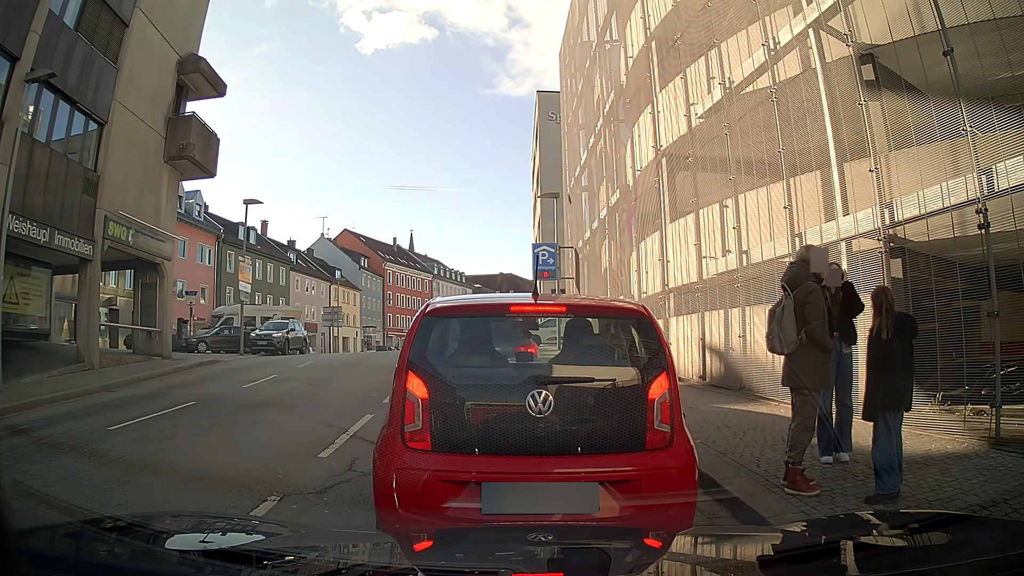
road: tertiary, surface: asphalt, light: Day
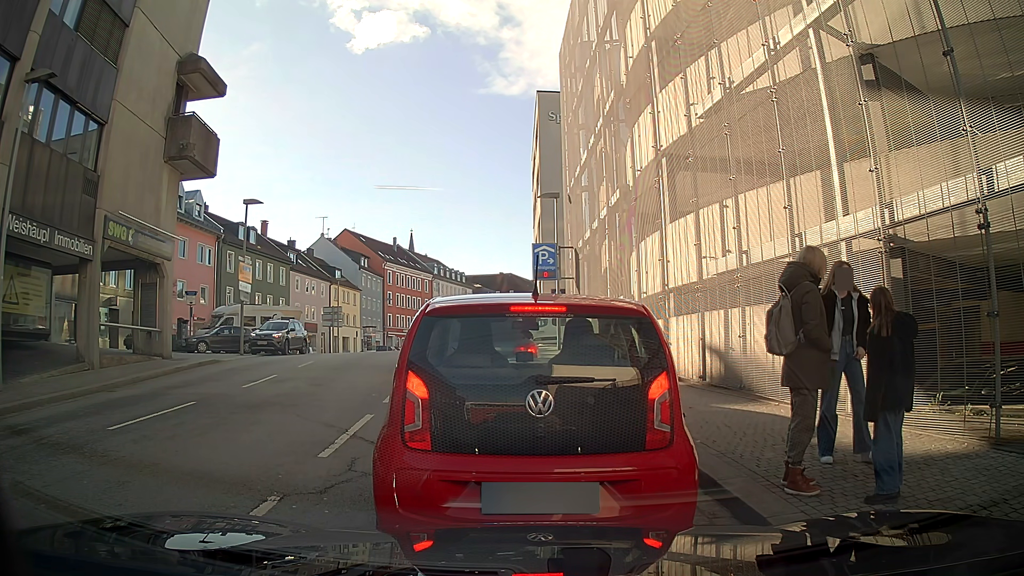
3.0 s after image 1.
(0.0, 0.0) m; 0°
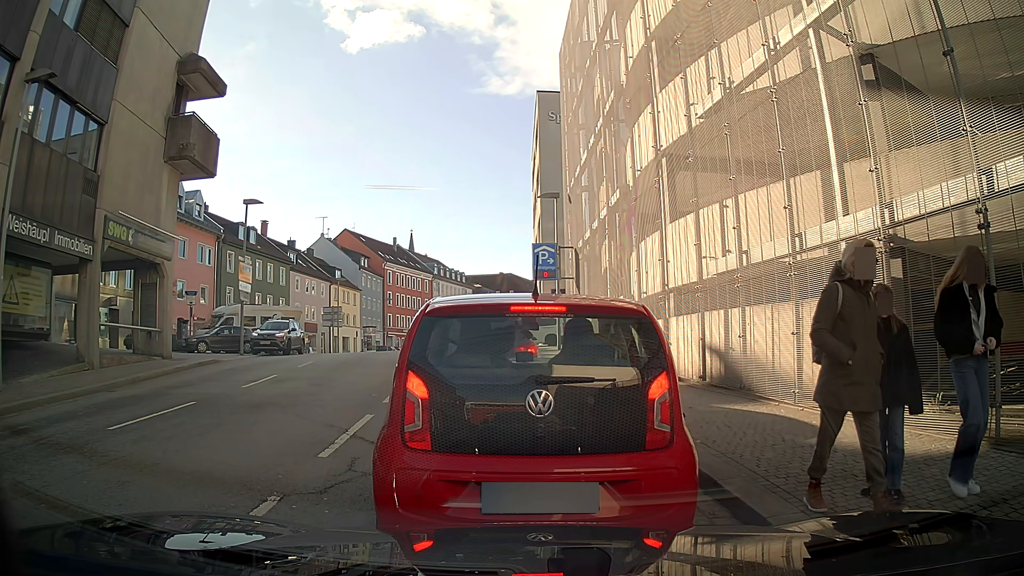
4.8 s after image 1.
(0.0, 0.0) m; 0°
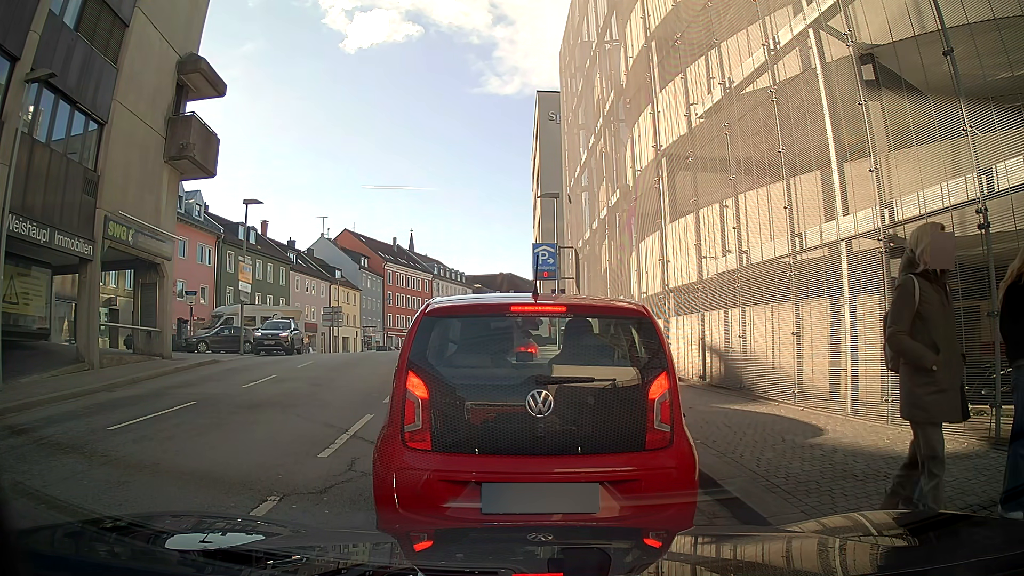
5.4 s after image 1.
(0.0, 0.0) m; 0°
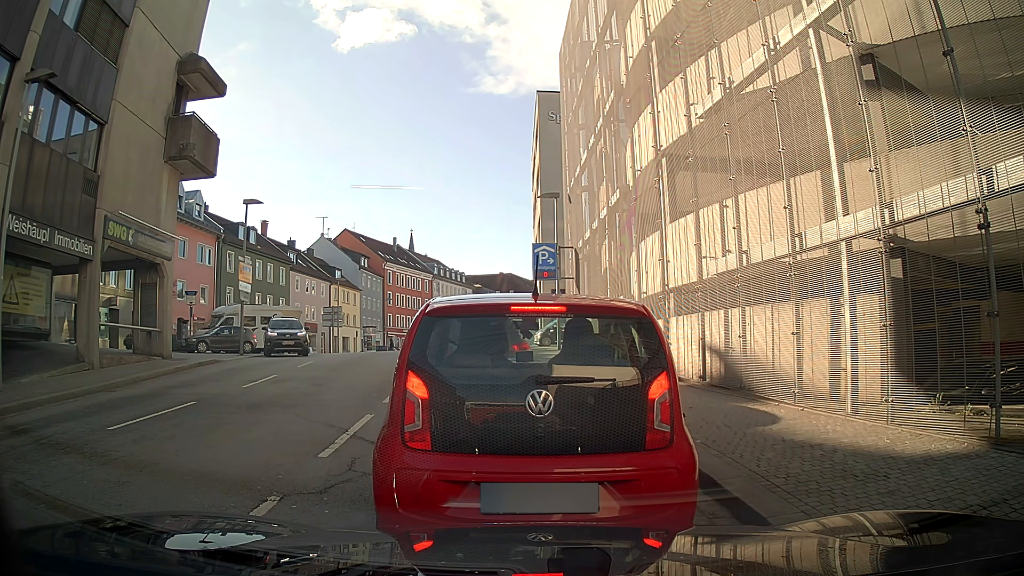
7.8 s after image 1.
(0.0, 0.0) m; 0°
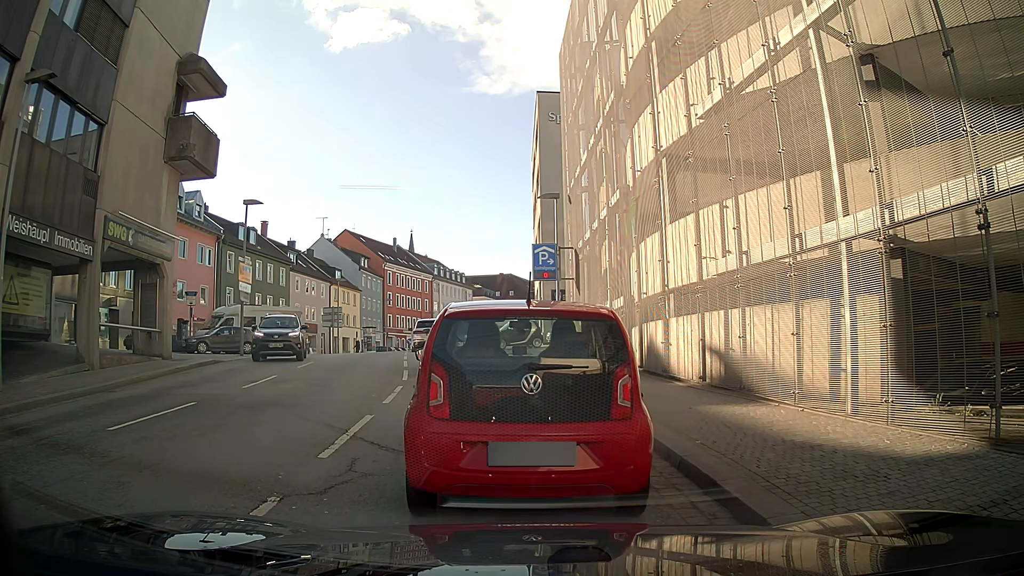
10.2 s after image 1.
(0.0, 0.0) m; 0°
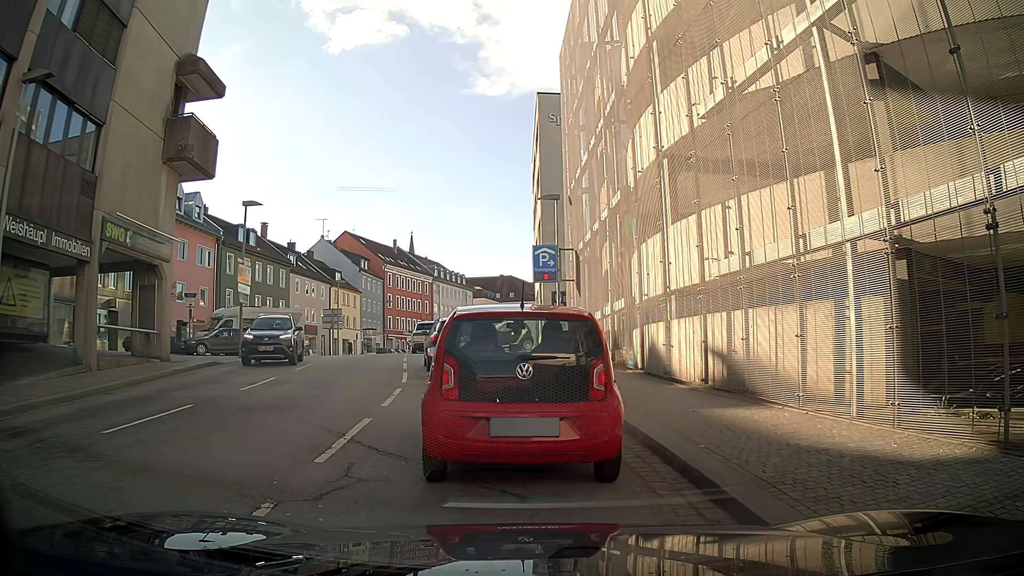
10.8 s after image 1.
(0.0, +0.1) m; 0°
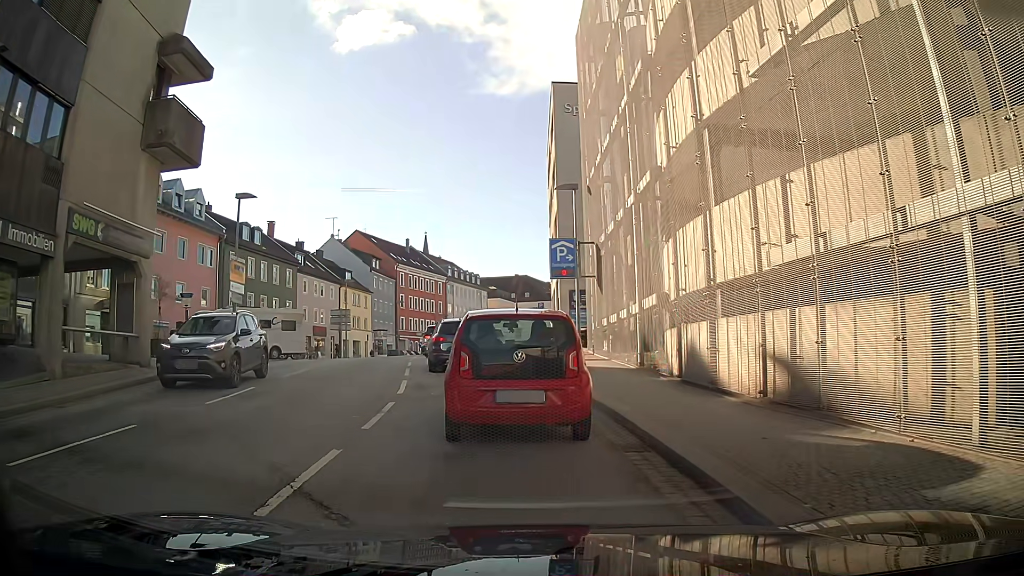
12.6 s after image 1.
(0.0, +2.4) m; +1°
